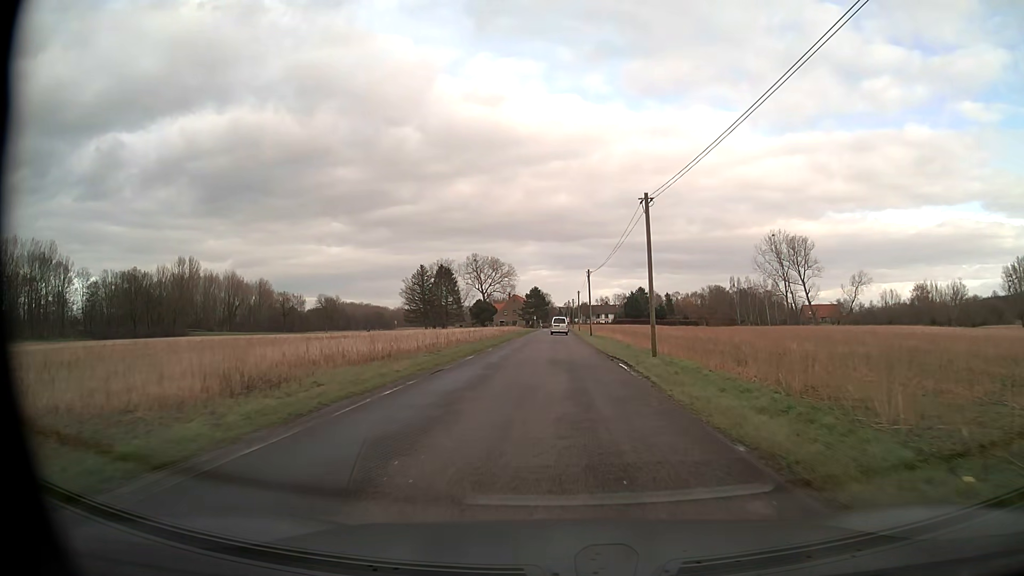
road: unclassified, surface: asphalt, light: Day
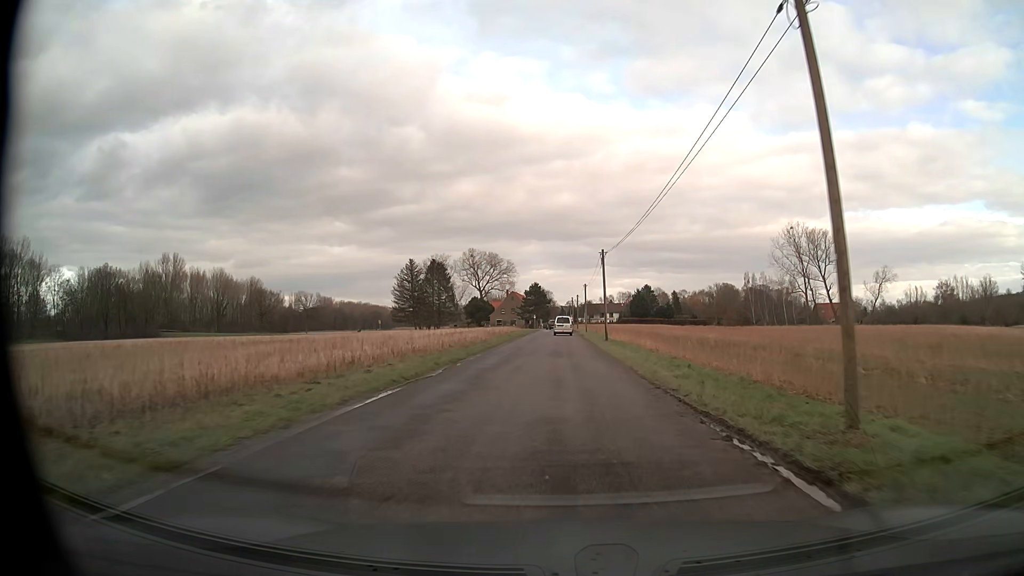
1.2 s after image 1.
(-0.1, +15.6) m; -1°
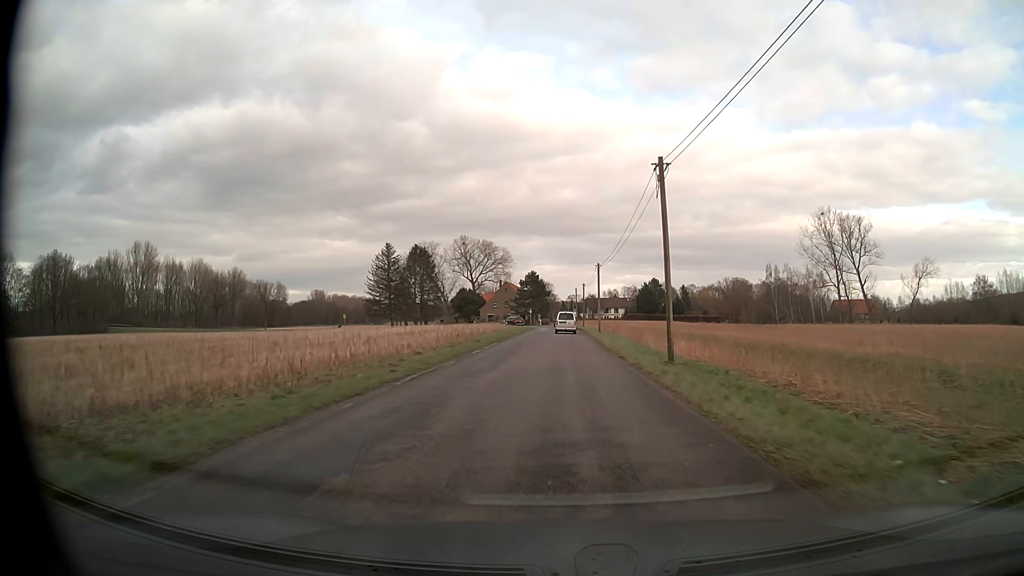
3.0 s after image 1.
(+0.1, +23.4) m; 0°
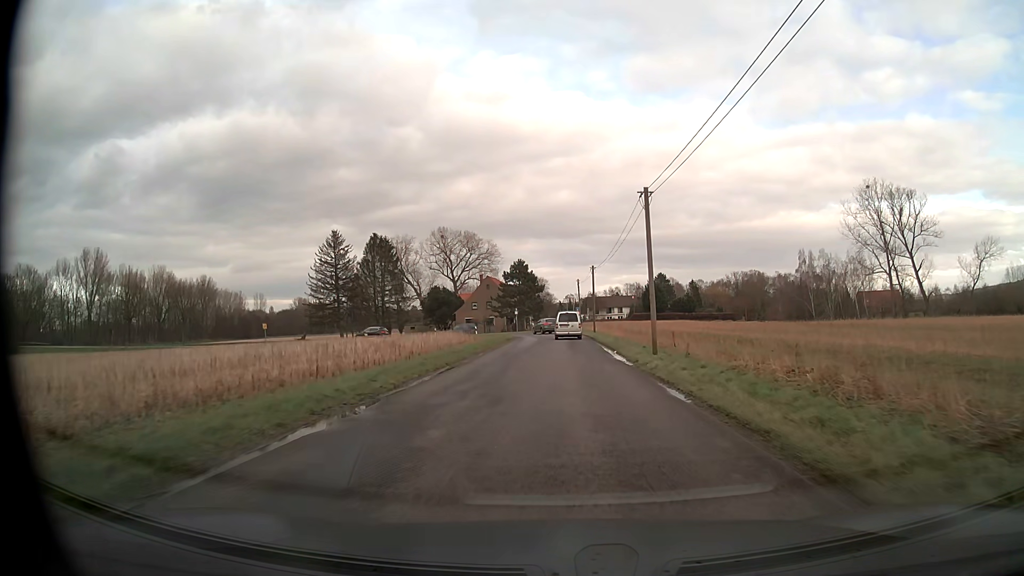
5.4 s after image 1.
(+0.2, +31.4) m; 0°
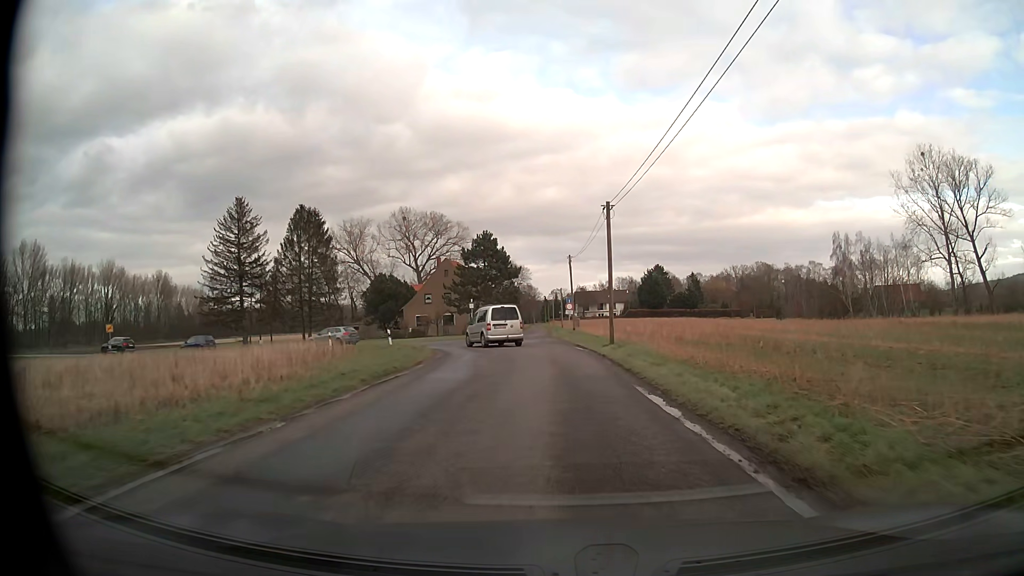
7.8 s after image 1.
(+0.3, +30.0) m; +1°
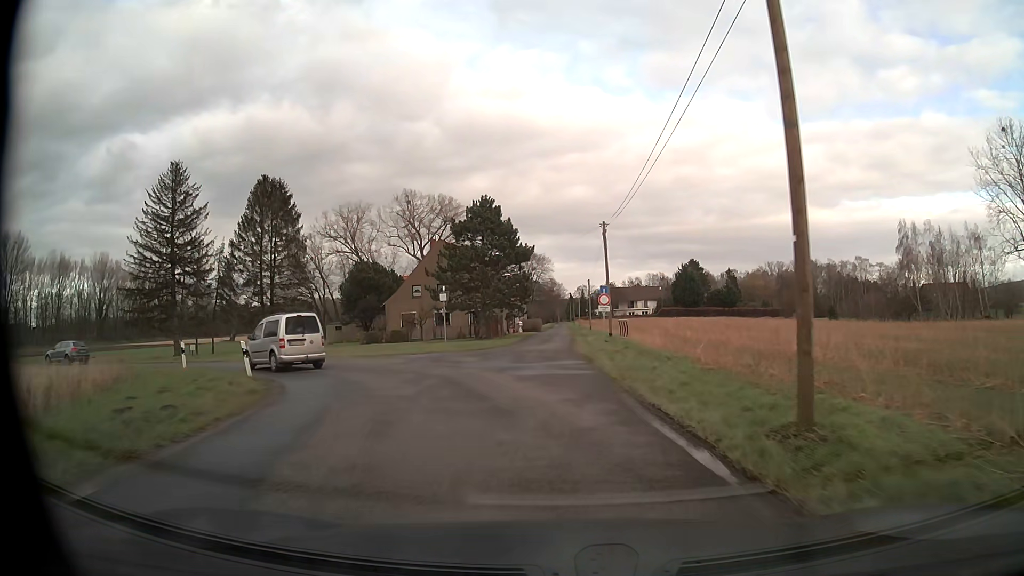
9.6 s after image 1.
(0.0, +19.7) m; -2°
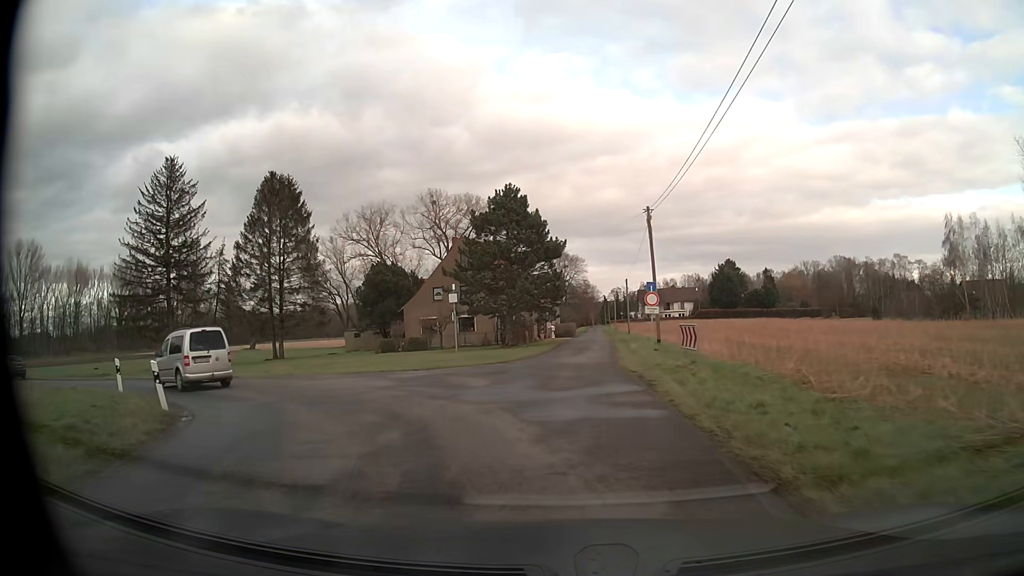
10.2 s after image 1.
(-0.1, +6.0) m; -2°
